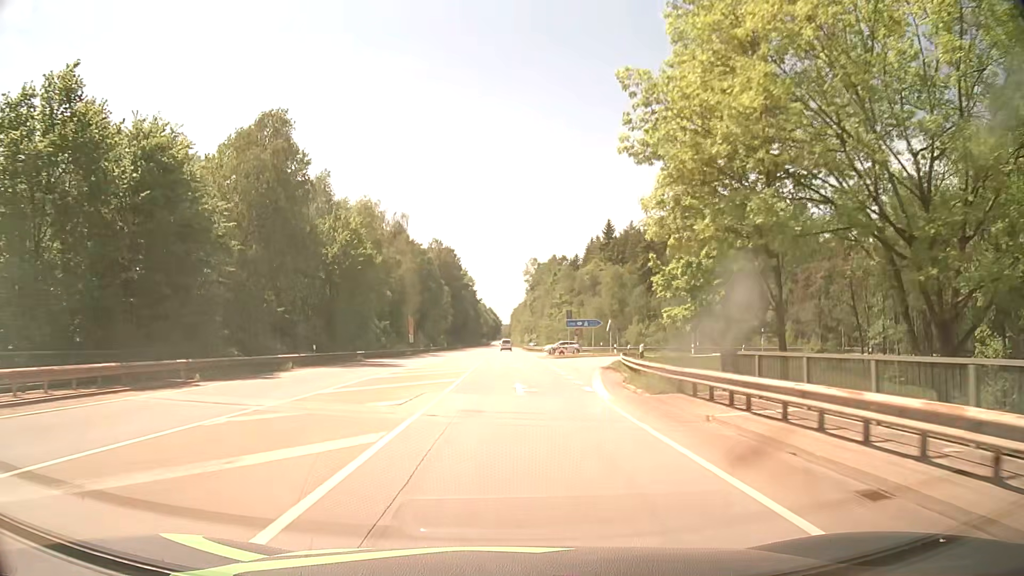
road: secondary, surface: asphalt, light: Day
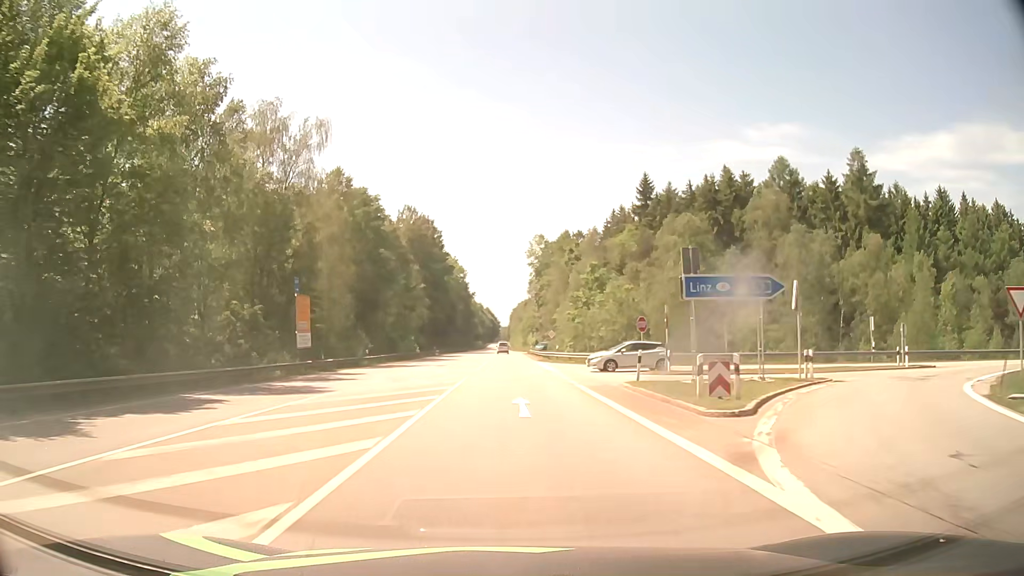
(-0.1, +42.9) m; 0°
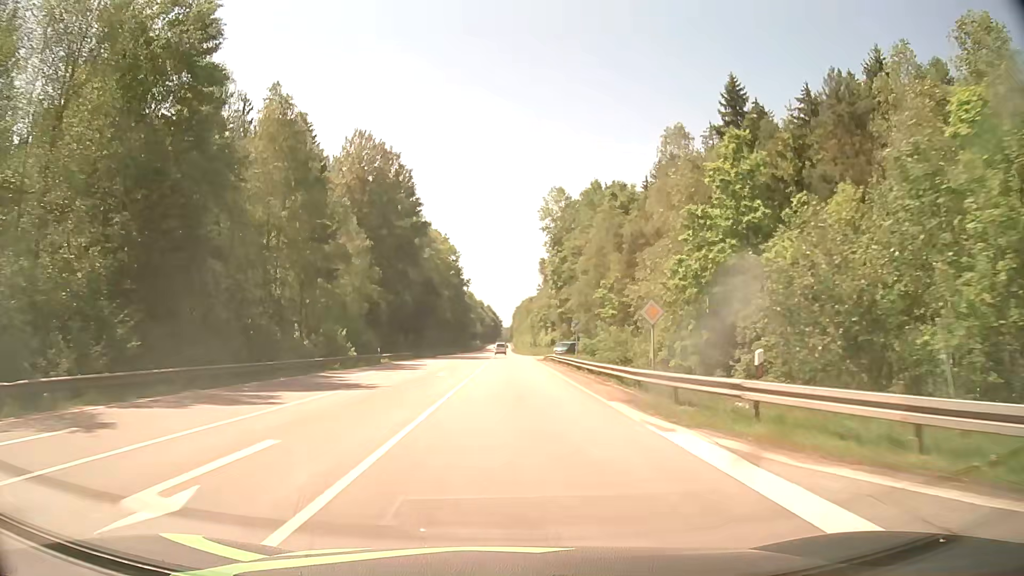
(-0.1, +43.0) m; 0°
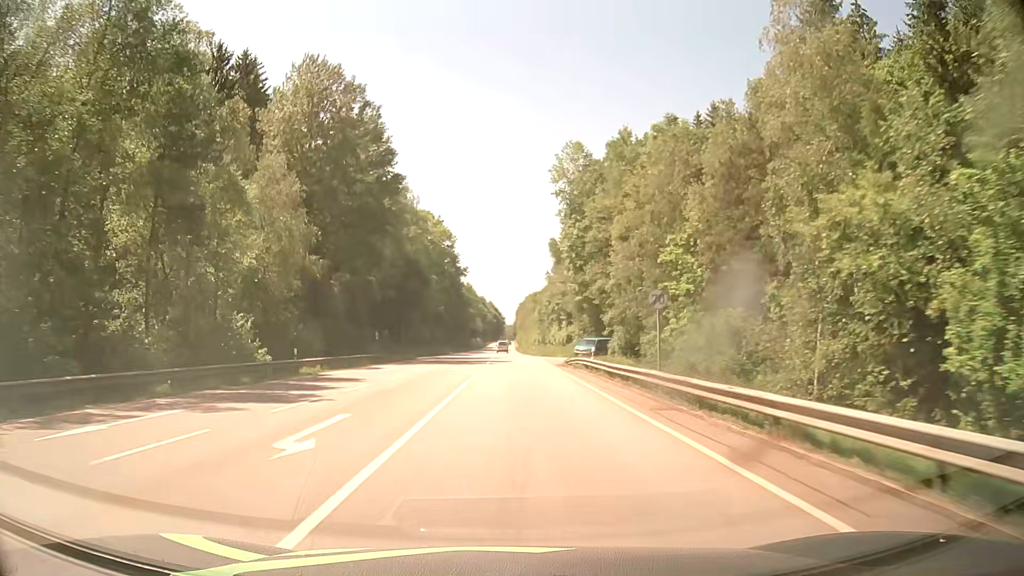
(-0.1, +21.8) m; 0°
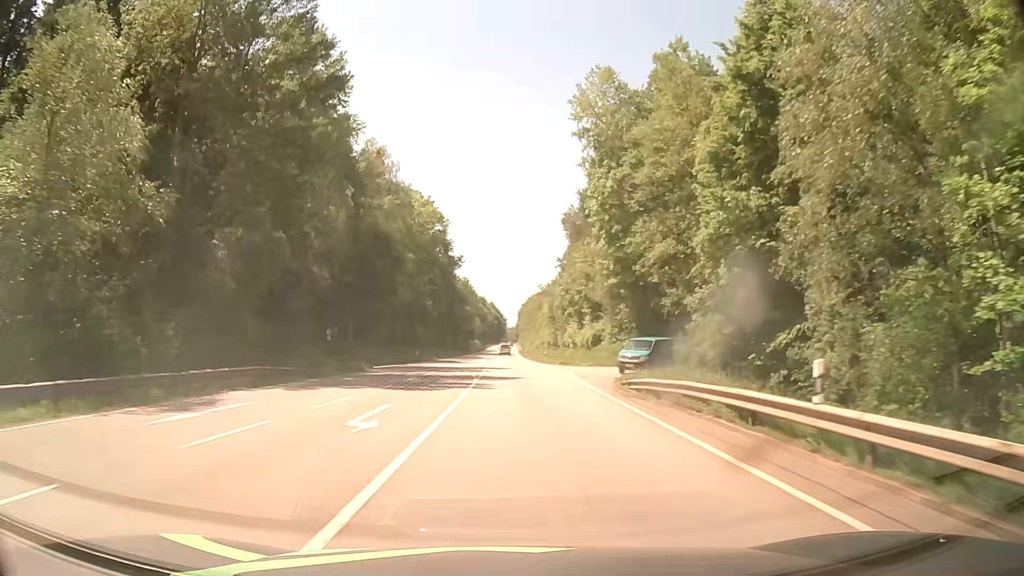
(0.0, +22.6) m; 0°
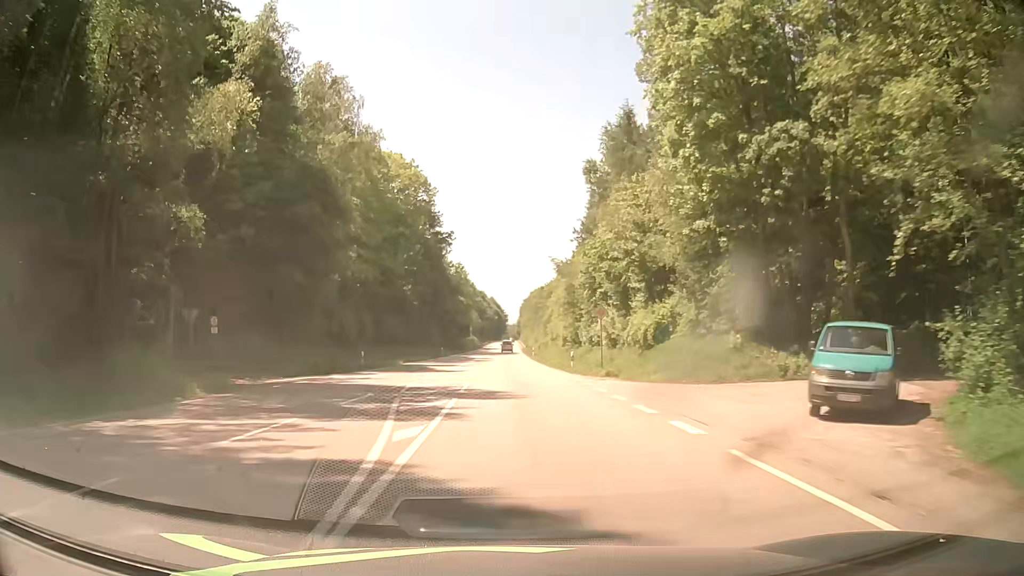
(0.0, +23.9) m; -1°
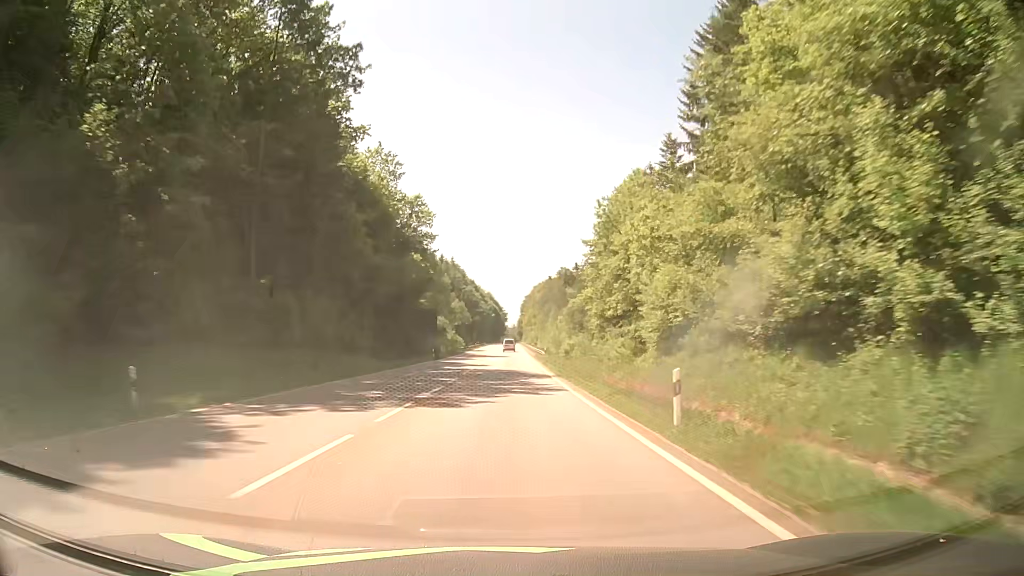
(+0.3, +64.7) m; 0°
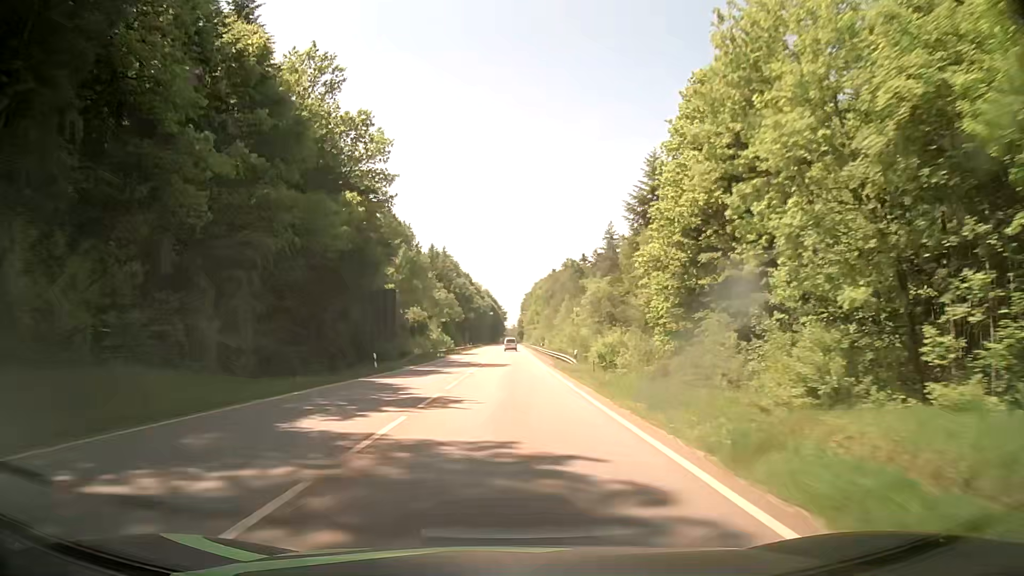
(+0.2, +27.7) m; 0°
(0, +10) (0, +20) (0, +30) (0, +40) (0, +50) (+1, +60) (+1, +70) (+1, +80) (+1, +90) (+1, +100) m
